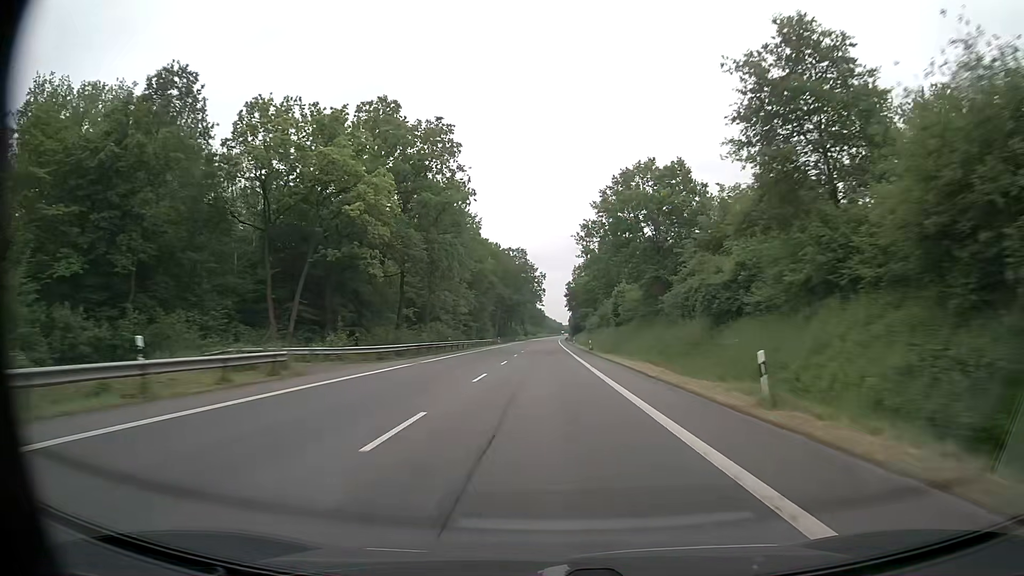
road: primary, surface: asphalt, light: Day
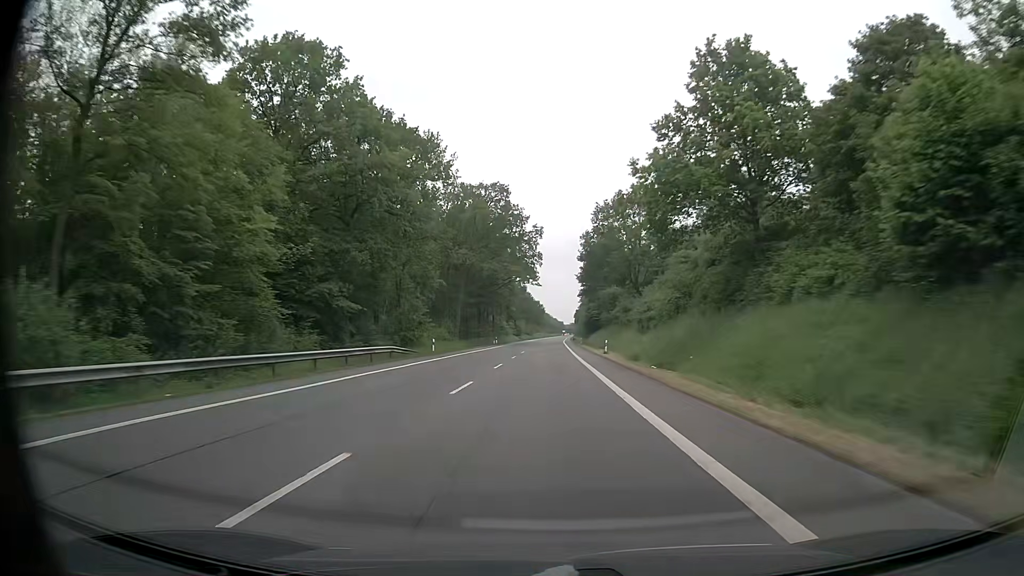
(-0.1, +64.4) m; -1°
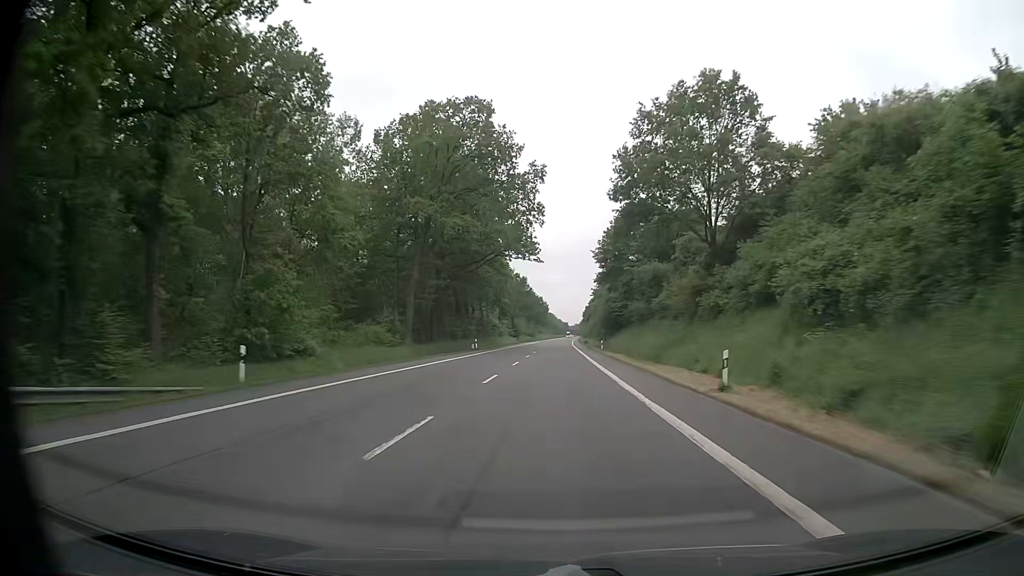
(0.0, +32.4) m; 0°
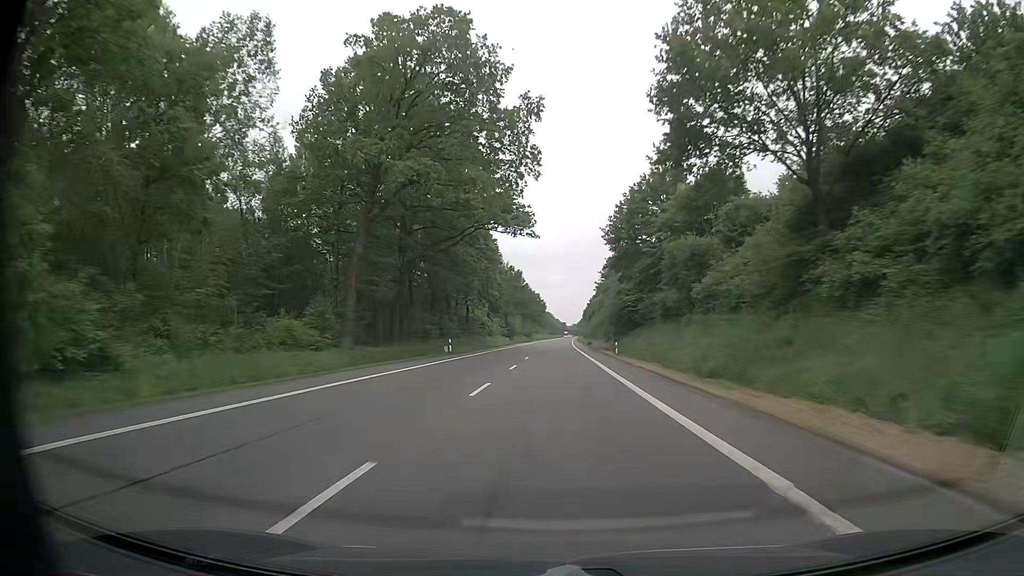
(+0.1, +16.2) m; +1°
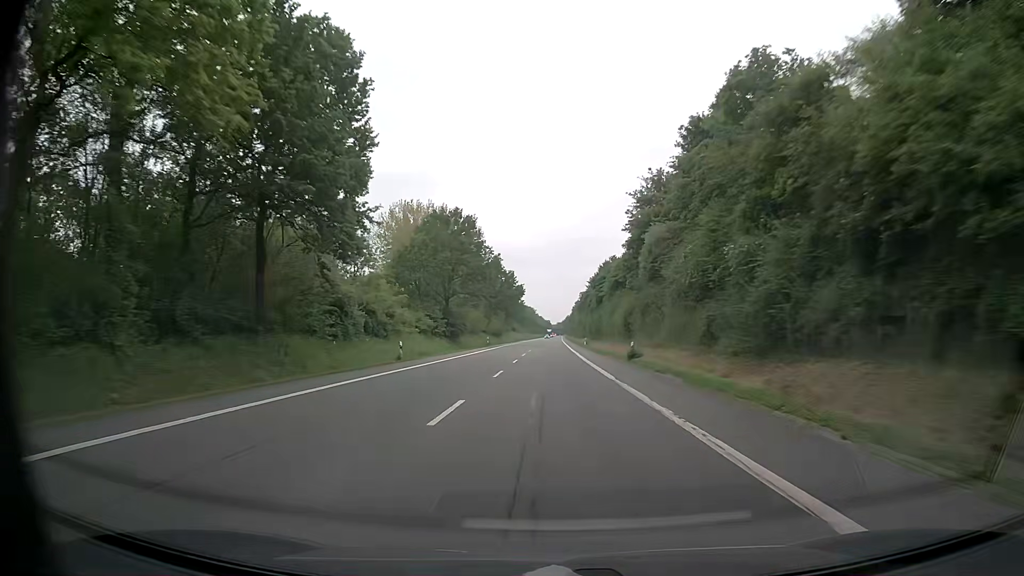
(+0.8, +65.0) m; +1°
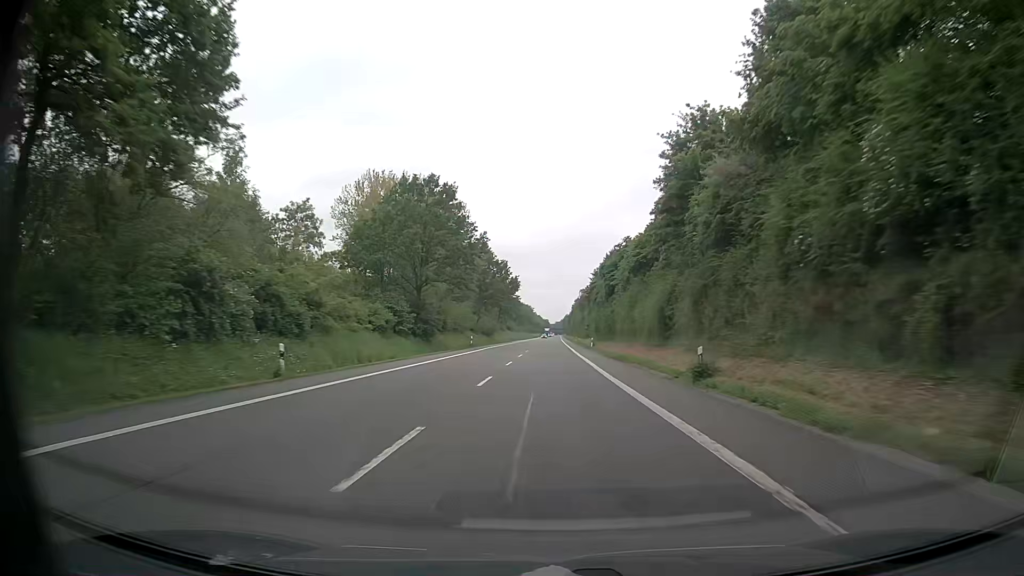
(+0.1, +16.3) m; 0°
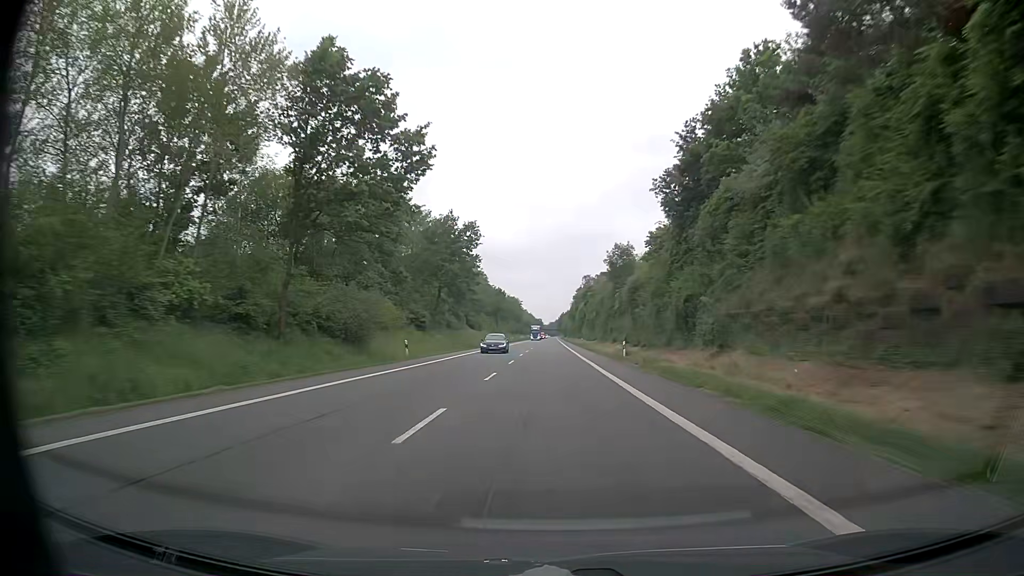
(+0.4, +81.4) m; +1°
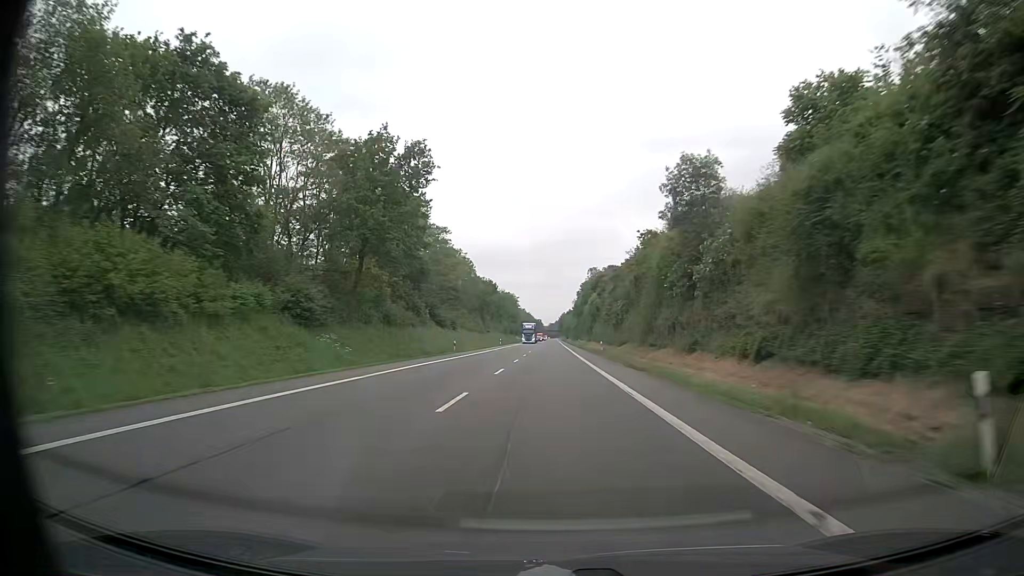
(+0.1, +32.5) m; 0°
(0, +10) (0, +20) (0, +30) (0, +40) (0, +50) (0, +60) (0, +70) (0, +80) (0, +90) (0, +100) m
